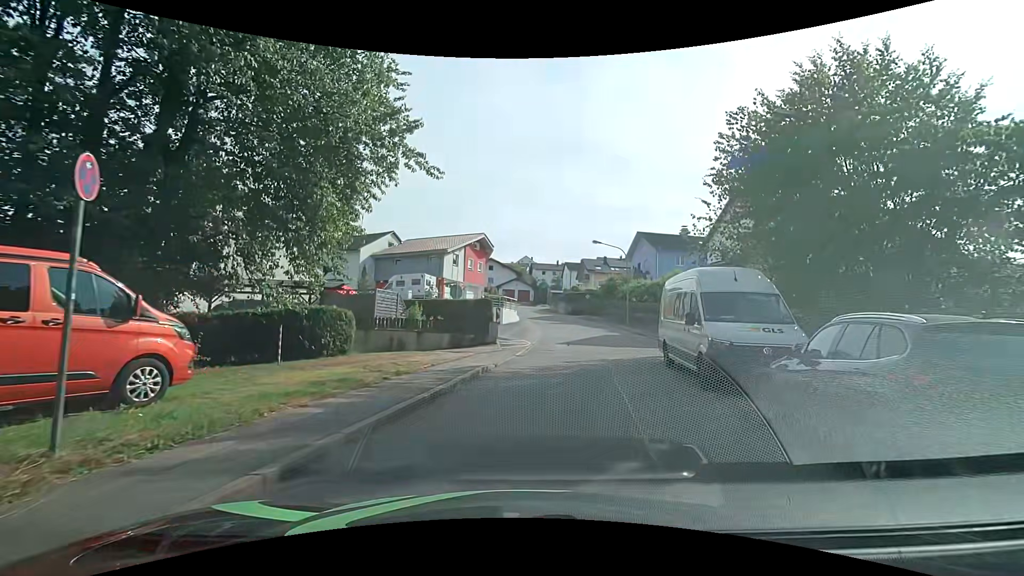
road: residential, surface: asphalt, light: Day
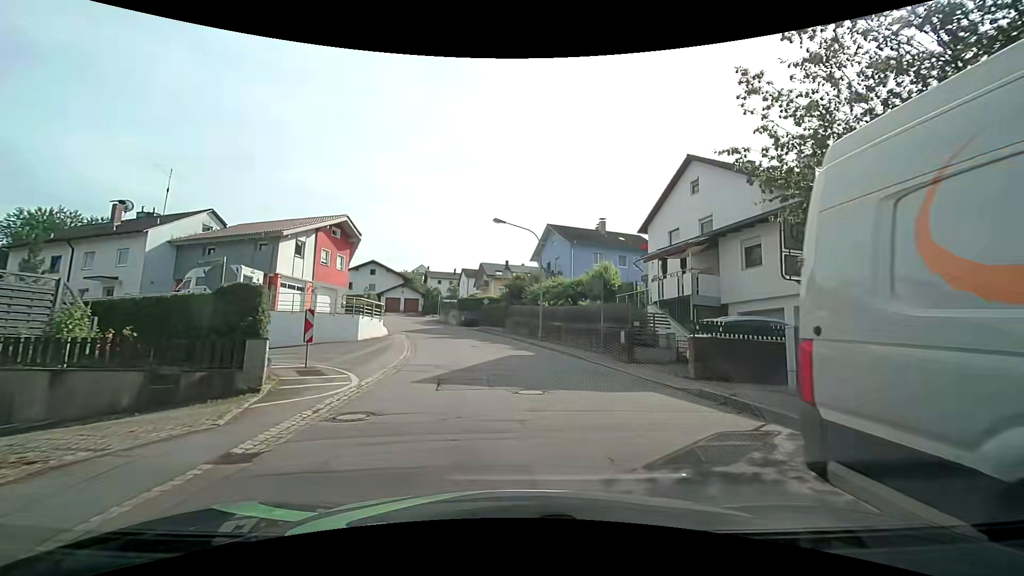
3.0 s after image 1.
(+1.7, +13.9) m; +12°
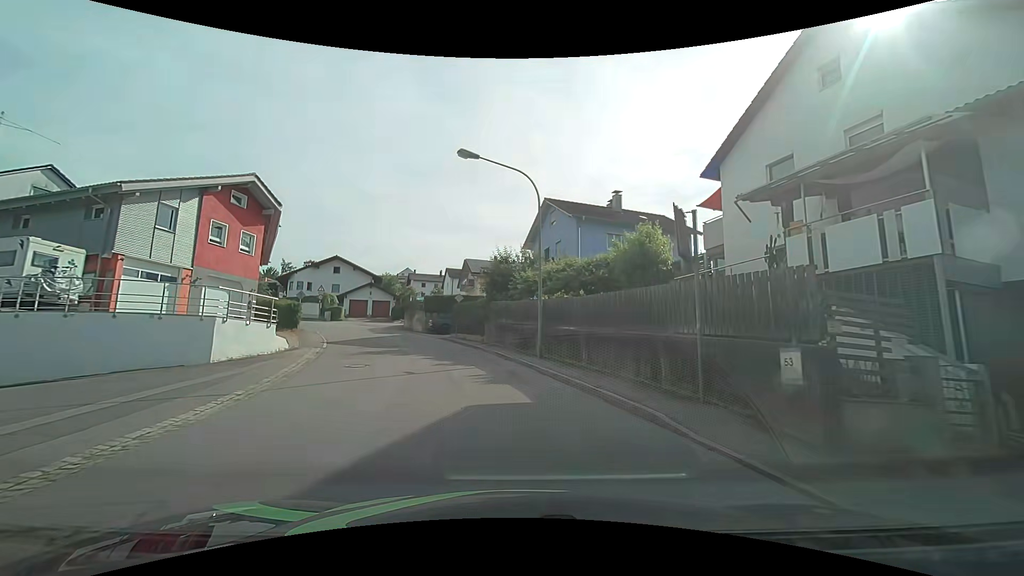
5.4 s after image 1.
(+0.2, +13.0) m; +1°
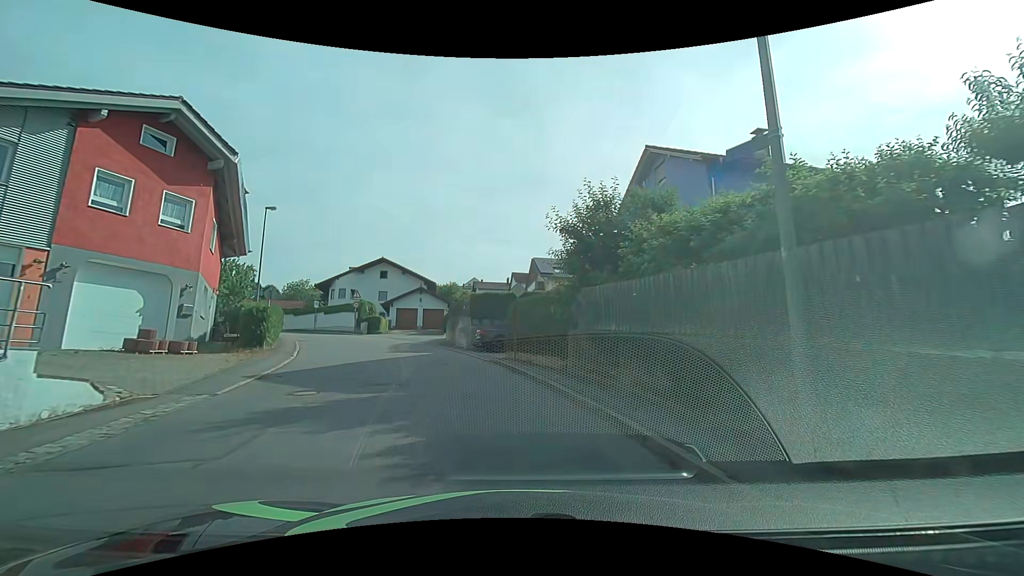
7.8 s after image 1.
(-1.0, +13.0) m; -9°
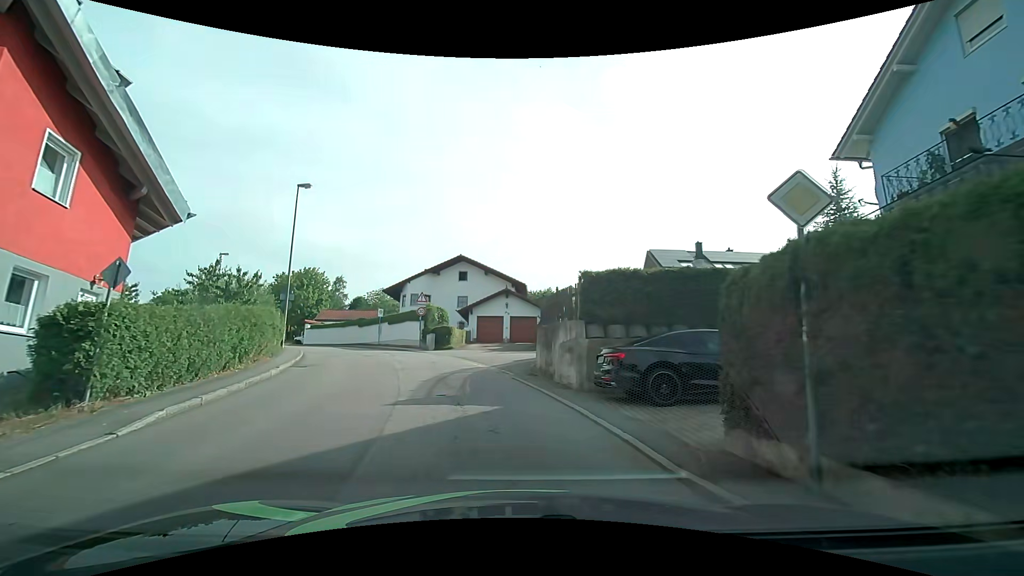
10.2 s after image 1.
(-1.2, +12.7) m; -12°
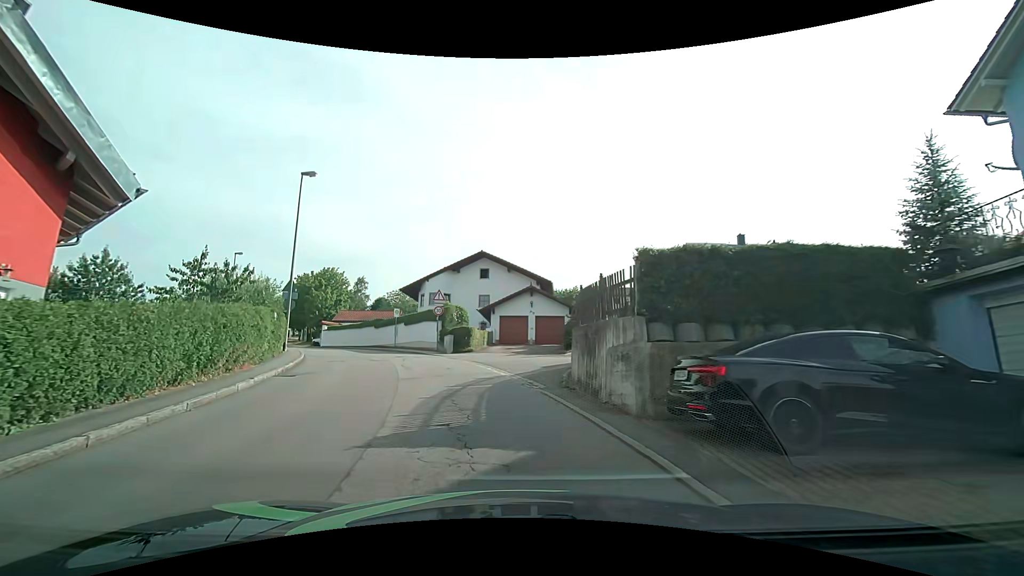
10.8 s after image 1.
(0.0, +3.2) m; -2°
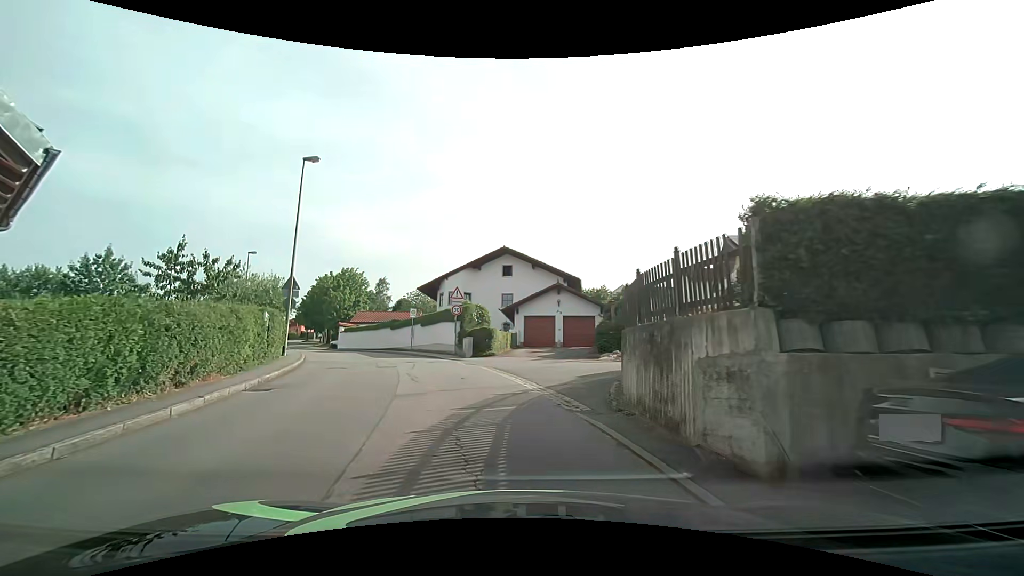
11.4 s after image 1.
(-0.1, +3.3) m; -2°
